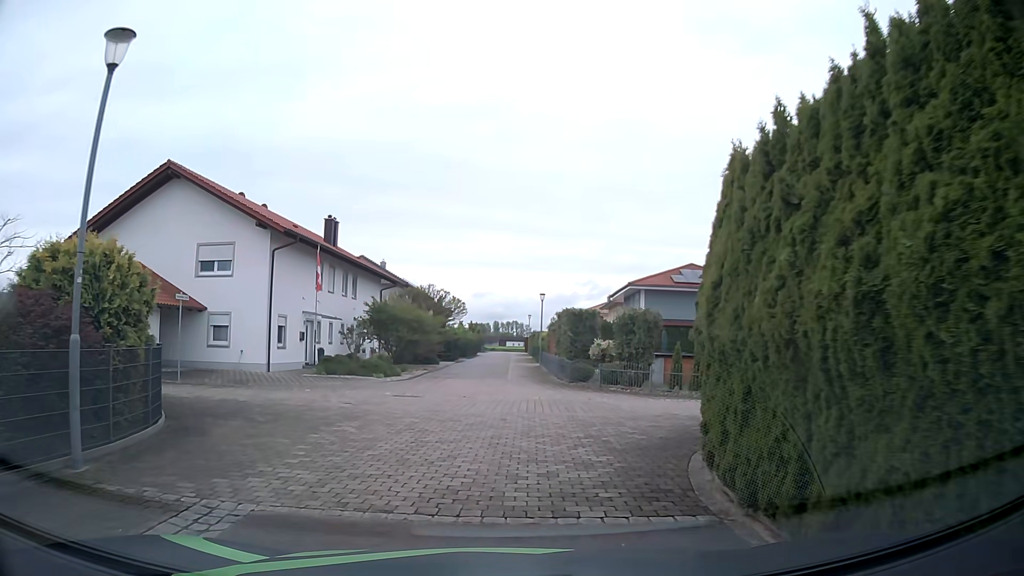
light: Day
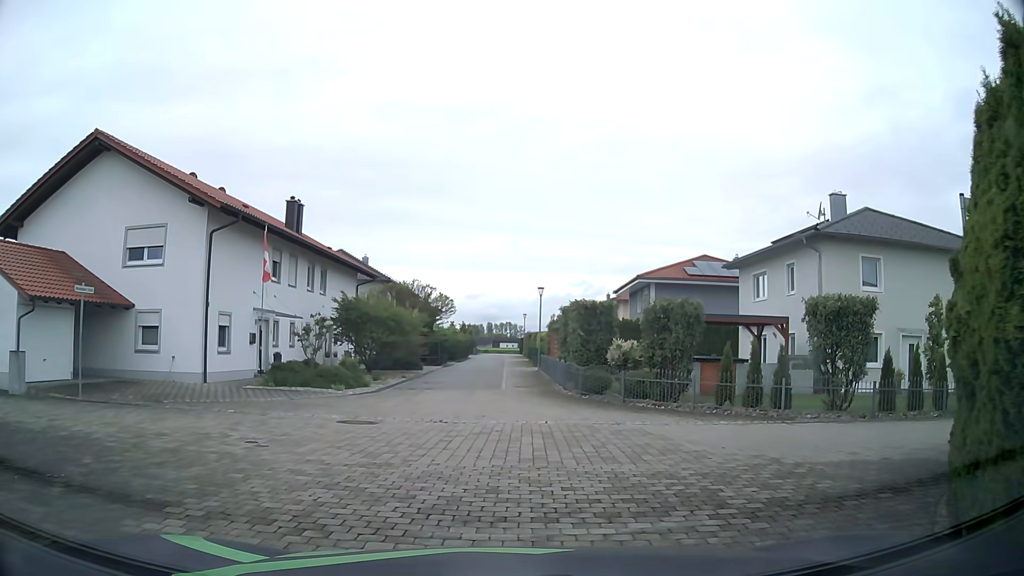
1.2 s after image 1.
(0.0, +5.4) m; +1°
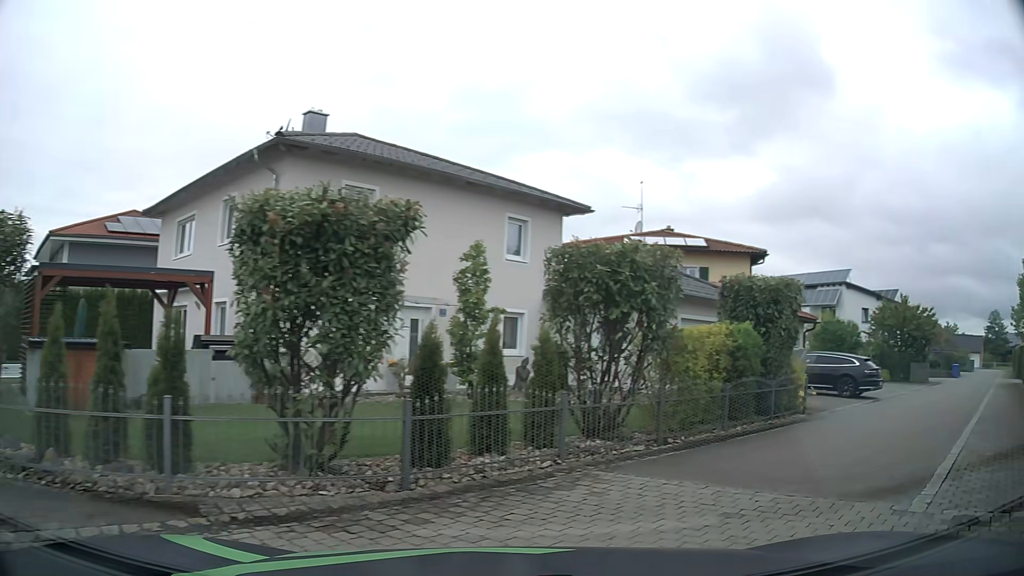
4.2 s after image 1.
(+2.7, +9.2) m; +46°
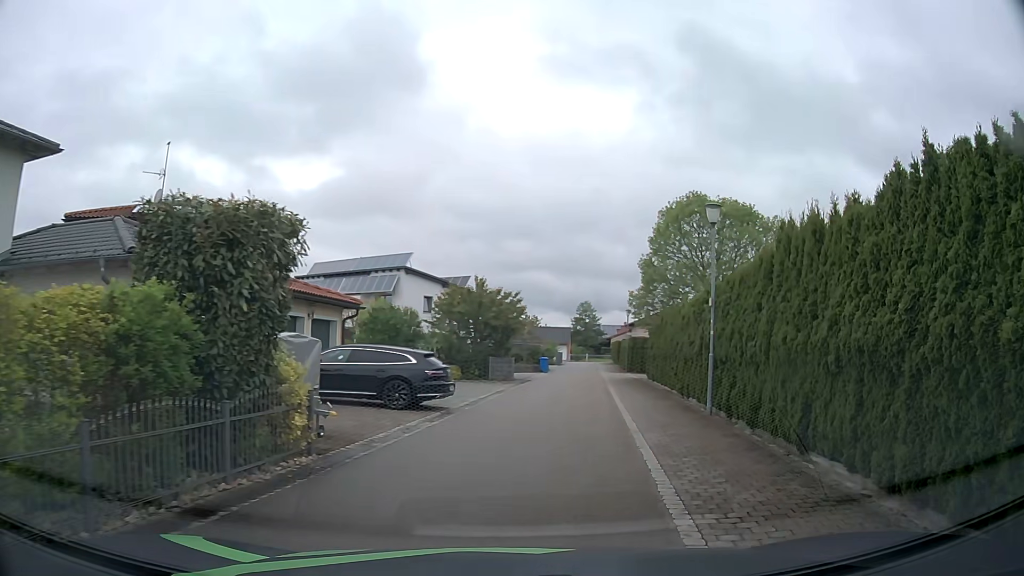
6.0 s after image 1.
(+2.5, +6.6) m; +37°
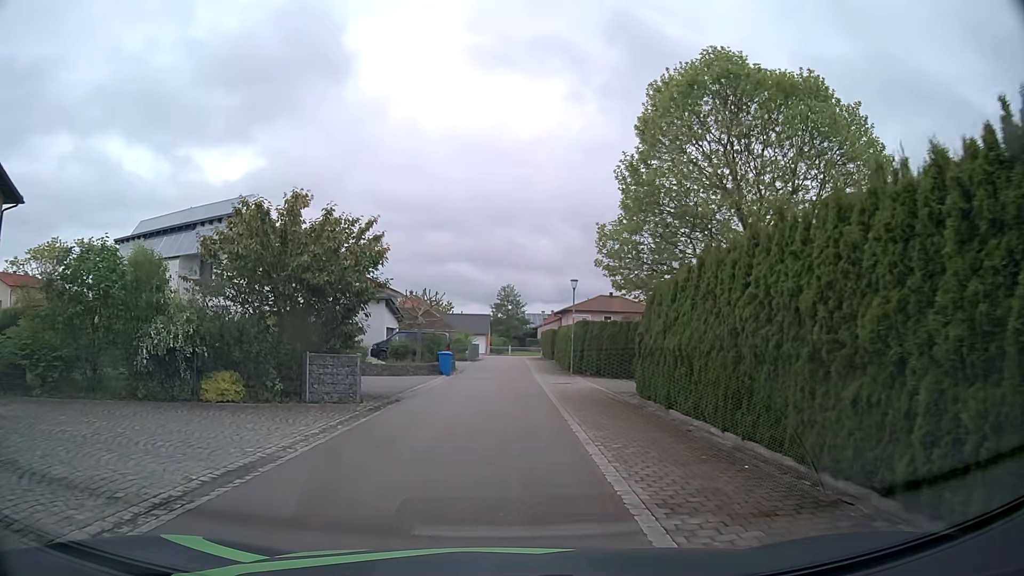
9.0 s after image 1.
(+2.1, +17.3) m; +8°
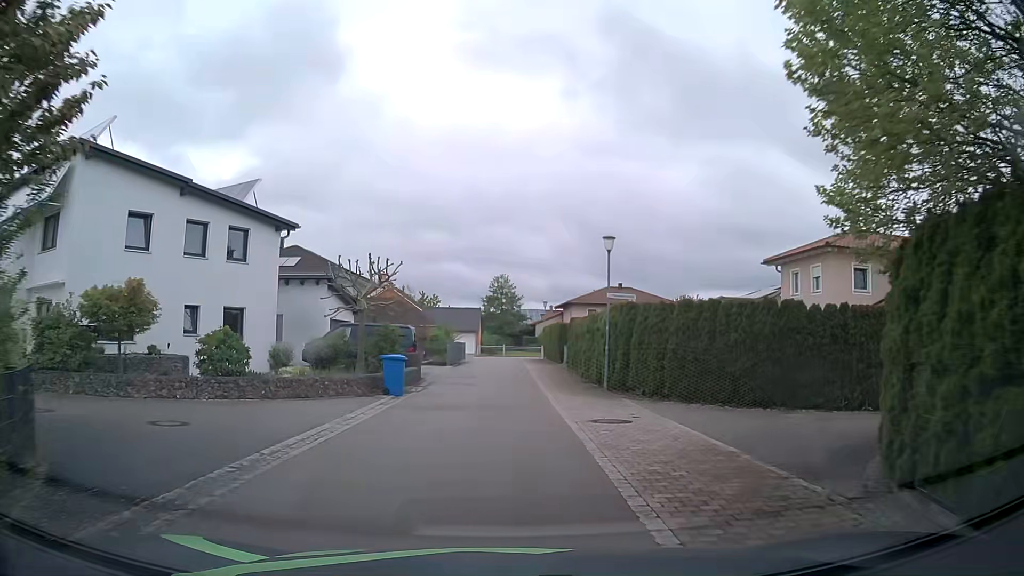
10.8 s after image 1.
(+0.1, +13.0) m; 0°
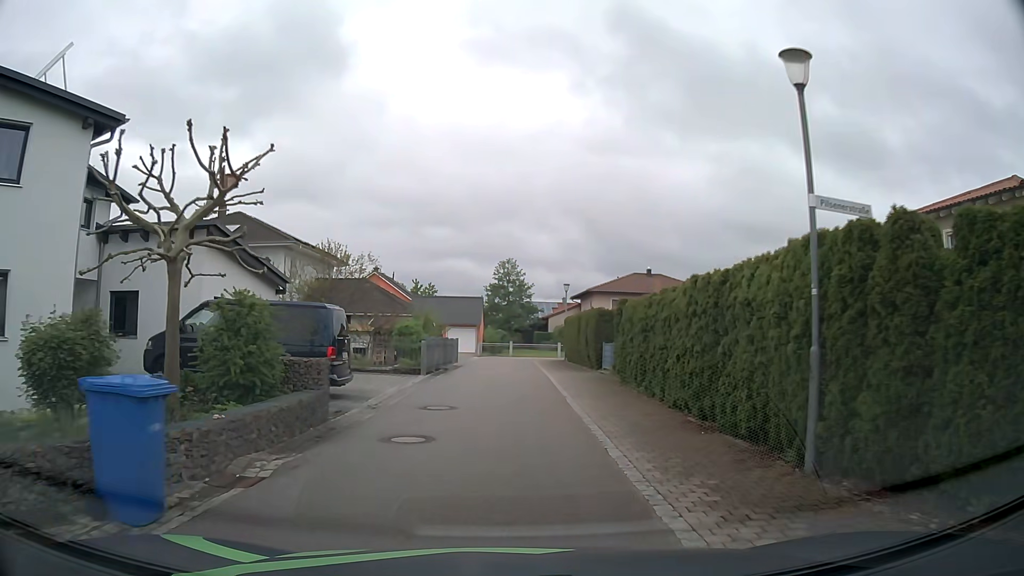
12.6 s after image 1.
(+0.1, +13.5) m; 0°
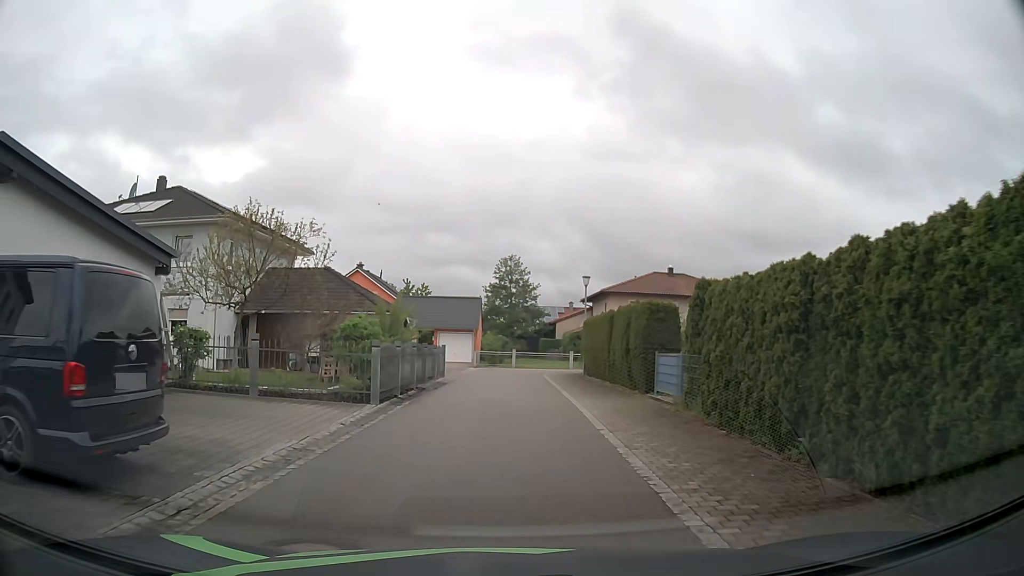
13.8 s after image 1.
(-0.1, +8.8) m; -1°
(0, +10) (0, +20) (0, +30) (+3, +39) (+12, +44) (+22, +44) (+32, +44) (+42, +44) (+52, +44) (+62, +44) m
